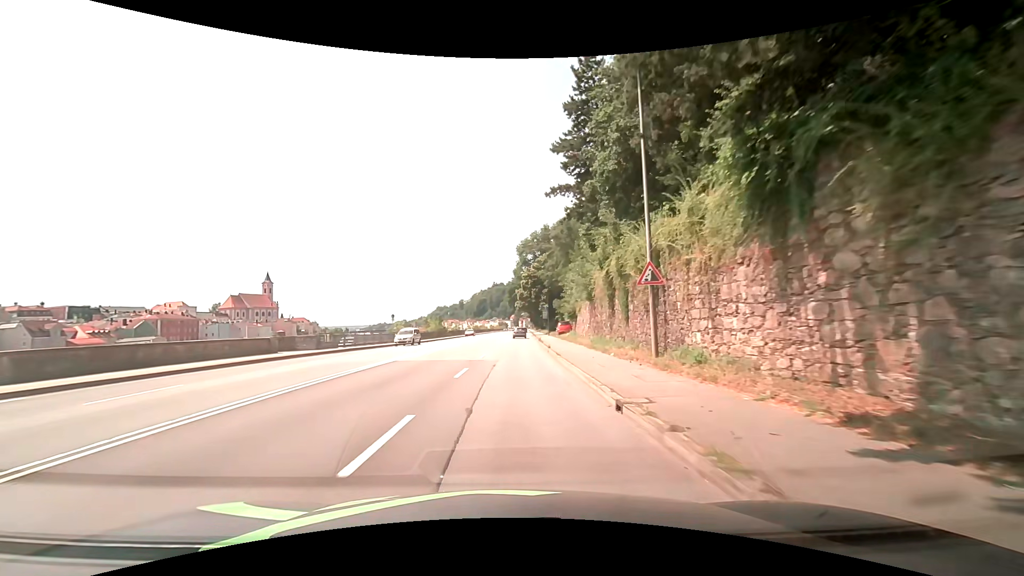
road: primary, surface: asphalt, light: Day
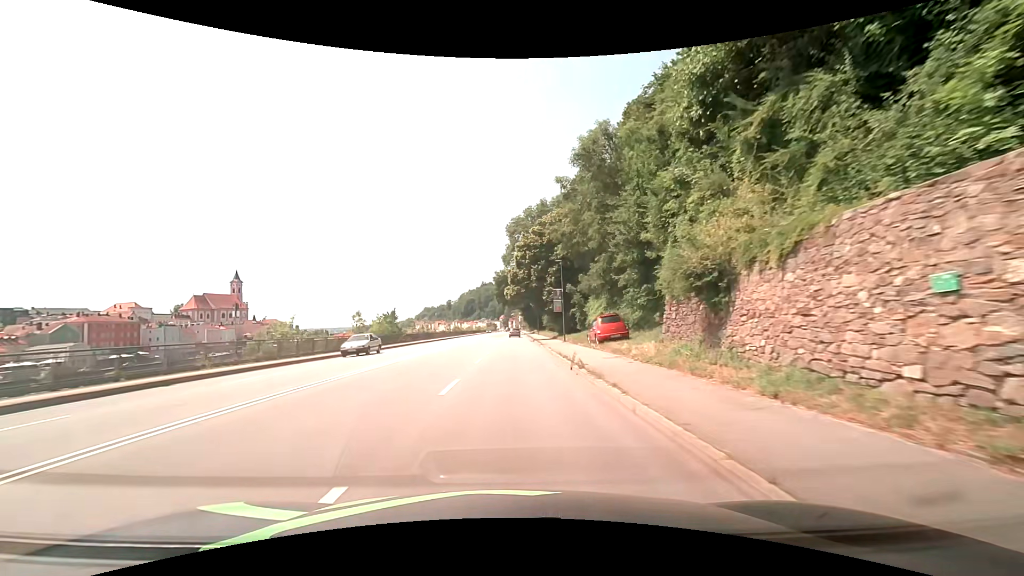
(+0.4, +30.4) m; +1°
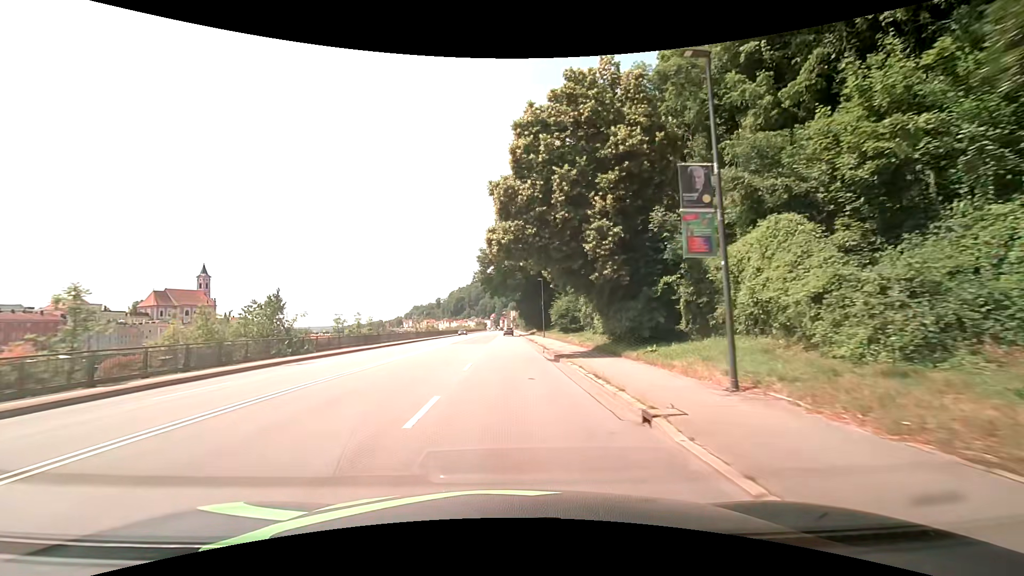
(+0.2, +30.4) m; +1°
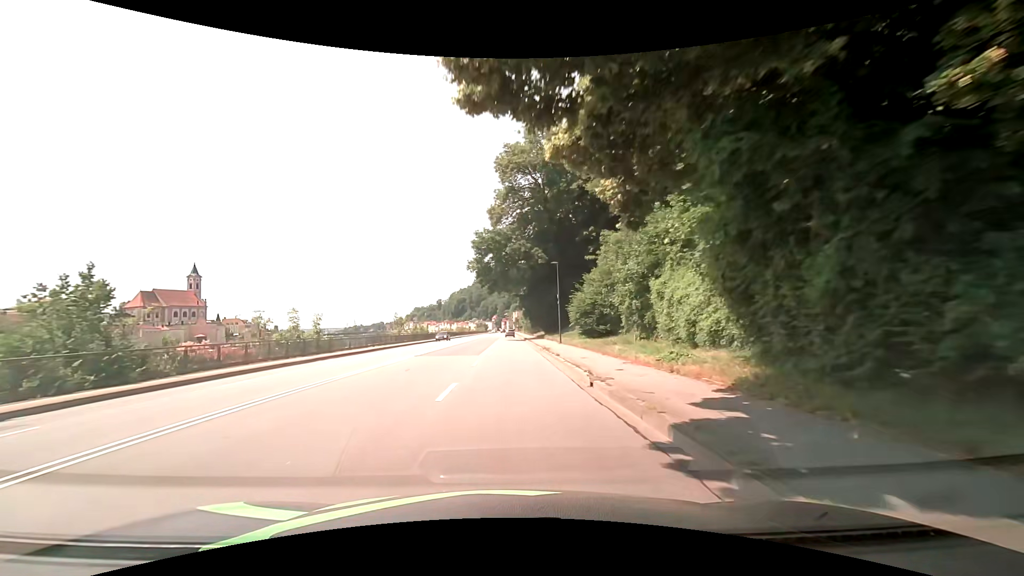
(0.0, +15.2) m; 0°
(0, +10) (0, +20) (0, +30) (0, +40) (0, +50) (0, +60) (0, +70) (-1, +80) (-1, +90) (-1, +100) m
